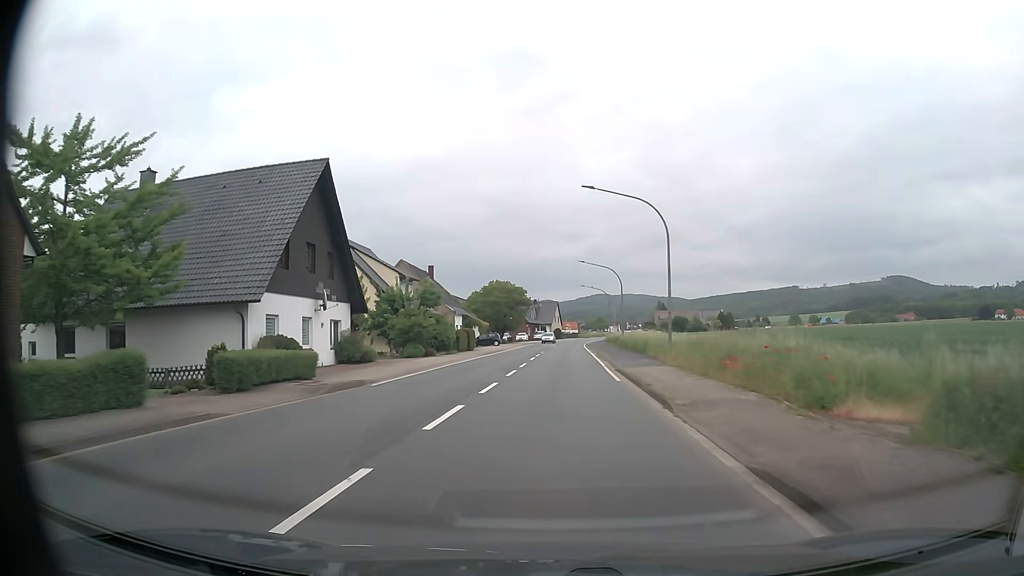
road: primary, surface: asphalt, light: Day
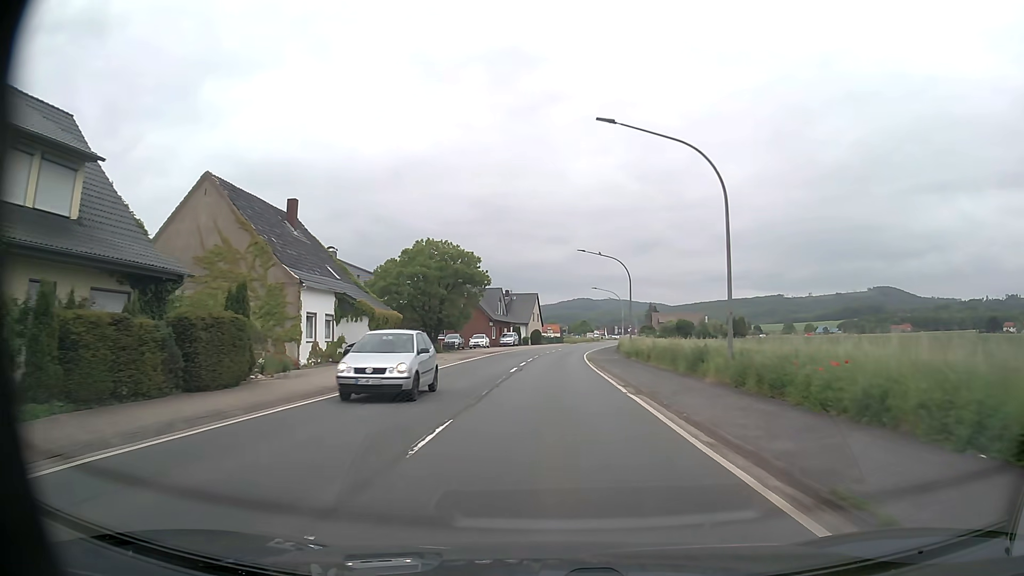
(+0.8, +40.3) m; +1°
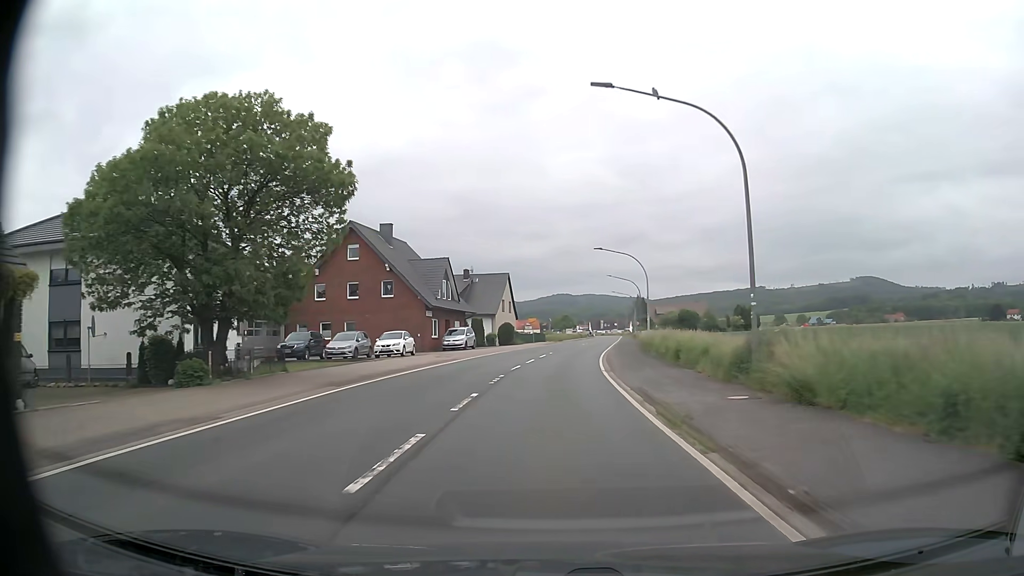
(+0.5, +32.3) m; +2°
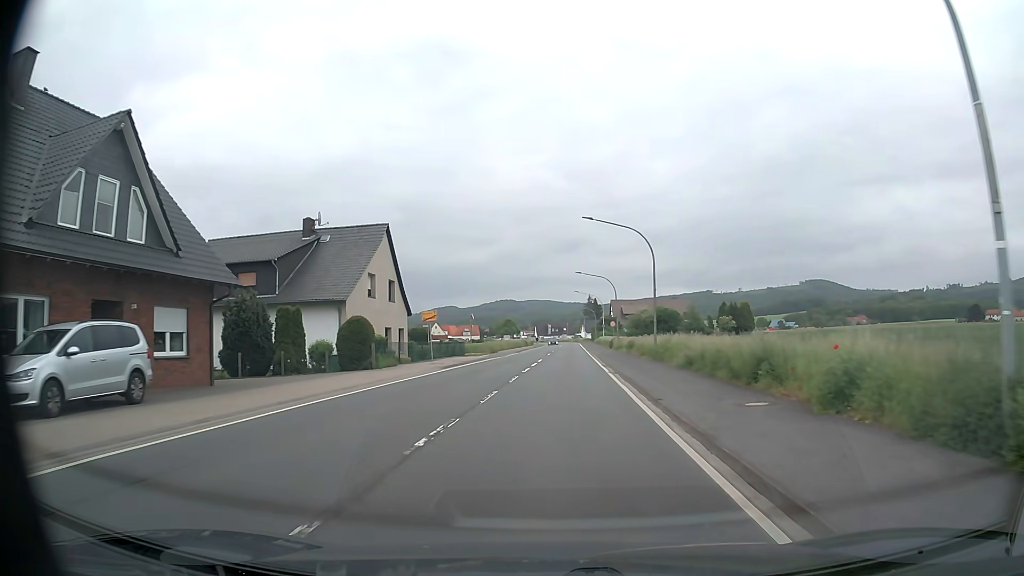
(+1.6, +40.4) m; +5°
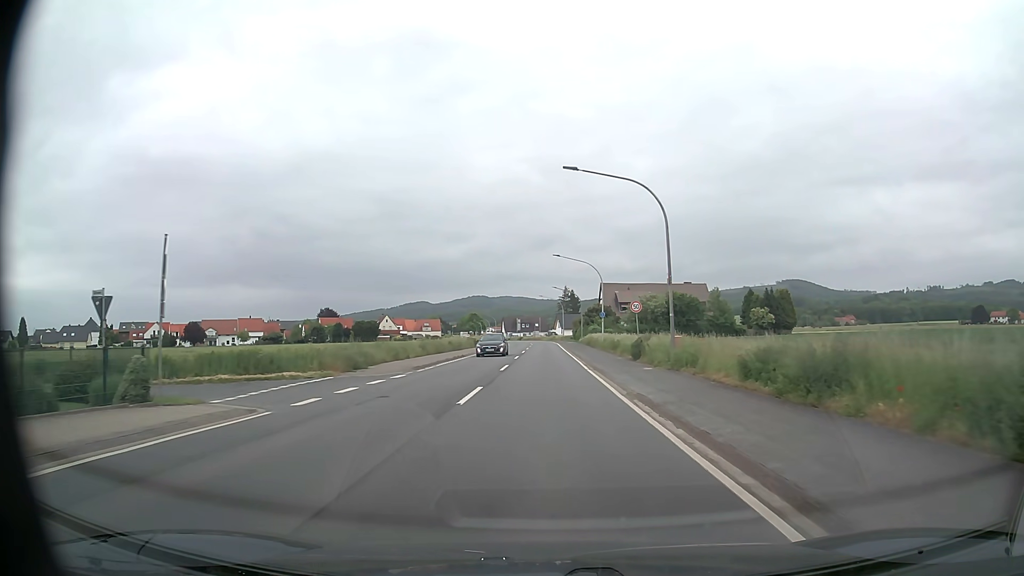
(+1.2, +40.3) m; +2°
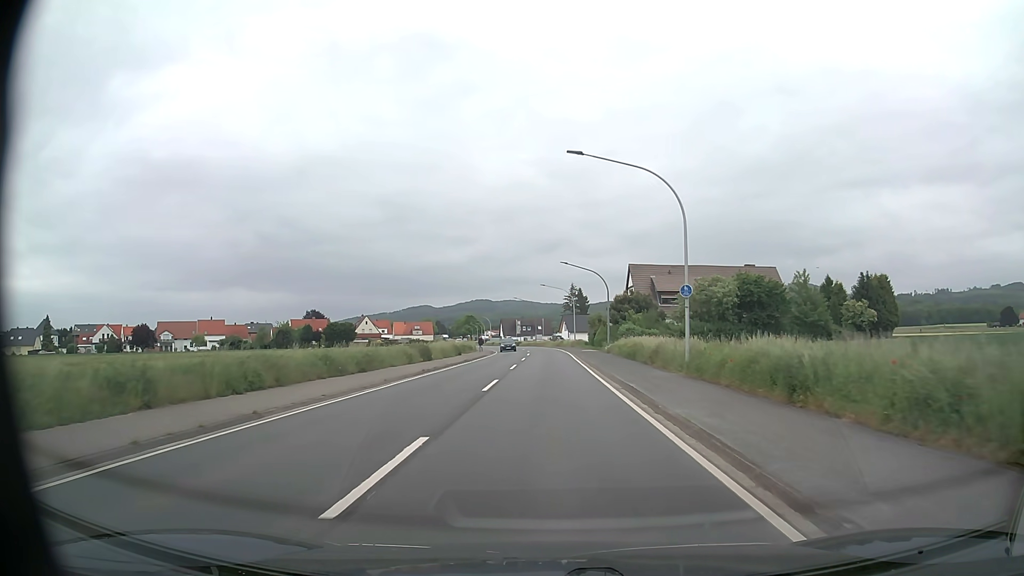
(+0.1, +32.2) m; 0°
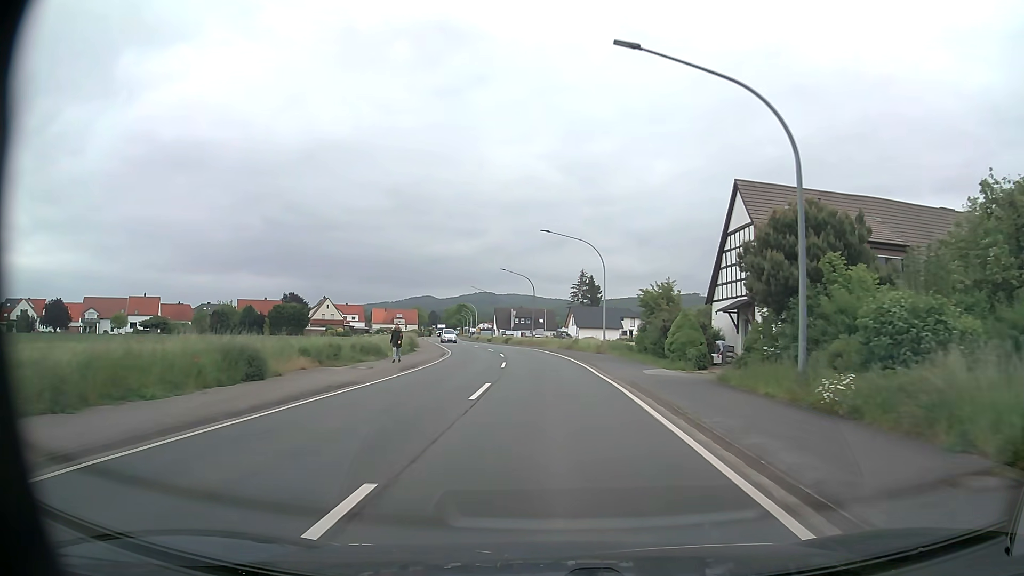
(-0.1, +40.3) m; 0°
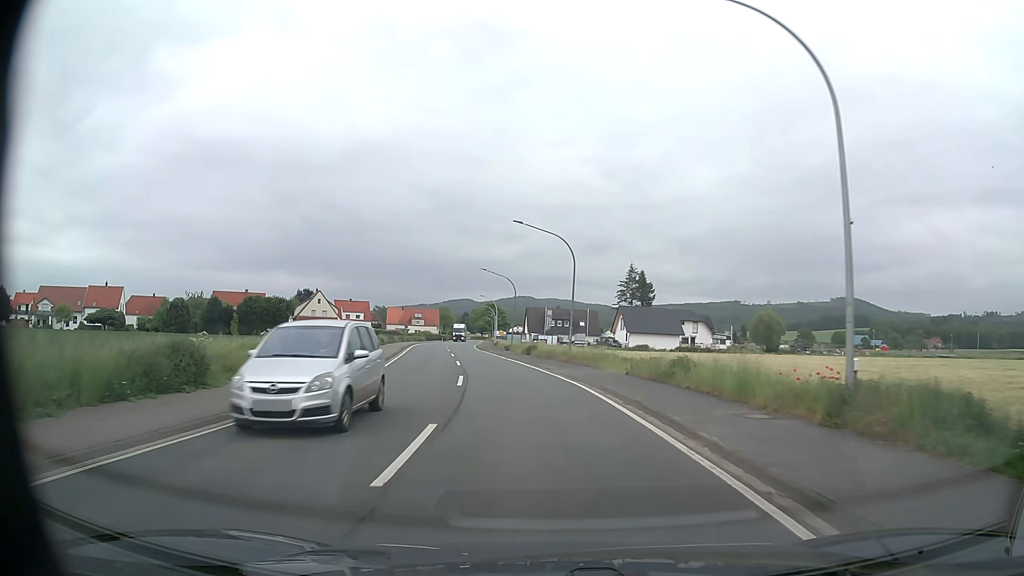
(-0.5, +32.3) m; -3°
(0, +10) (-1, +20) (-2, +30) (-4, +40) (-5, +50) (-7, +60) (-8, +69) (-10, +79) (-11, +89) (-12, +99) m
